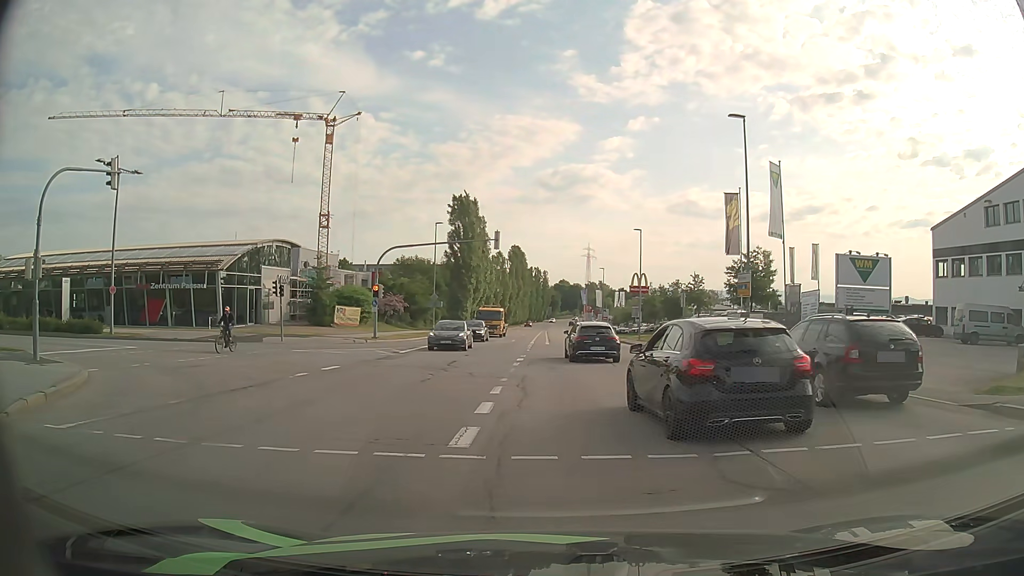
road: secondary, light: Day
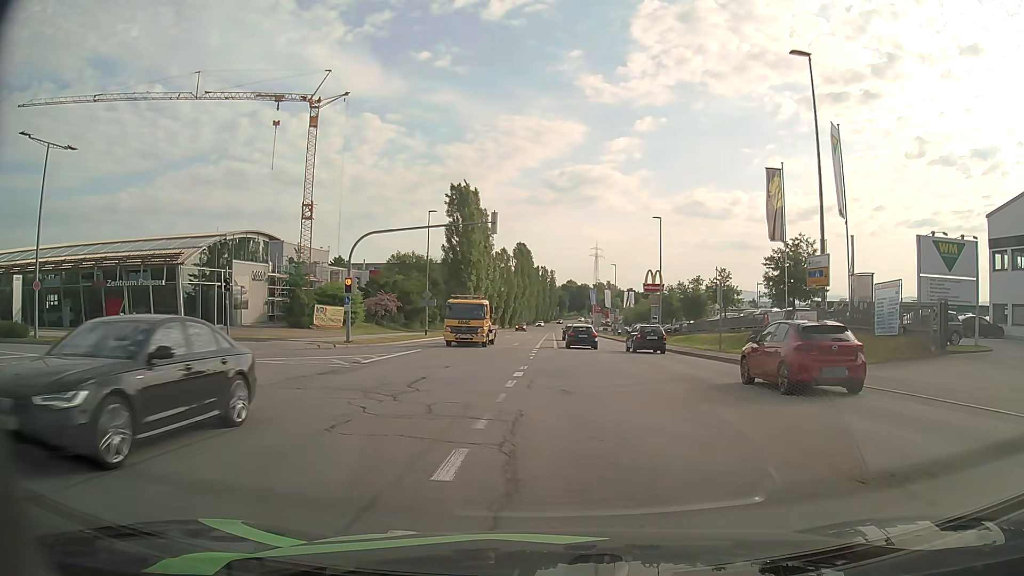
(-0.2, +7.5) m; -2°
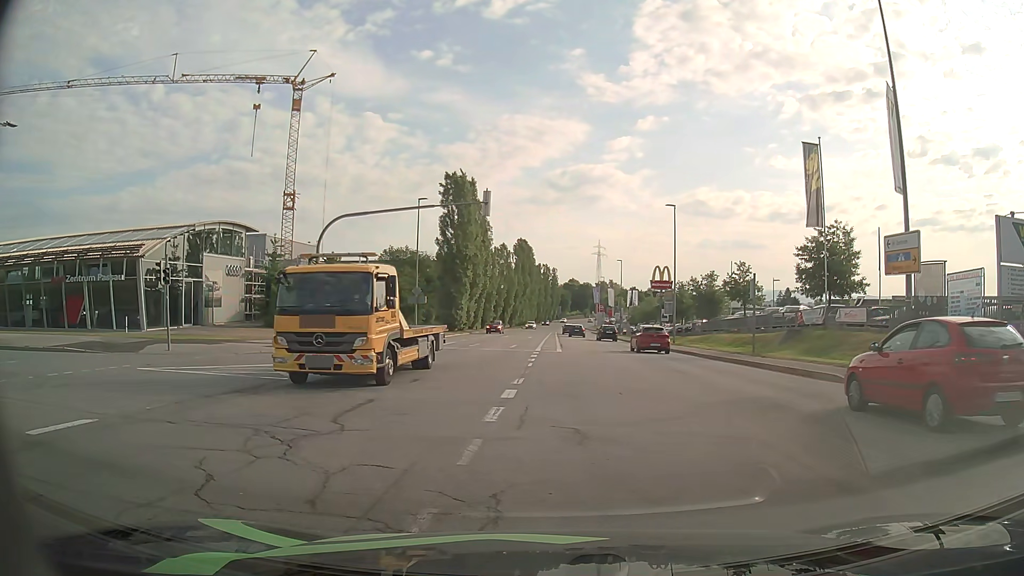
(0.0, +5.3) m; 0°
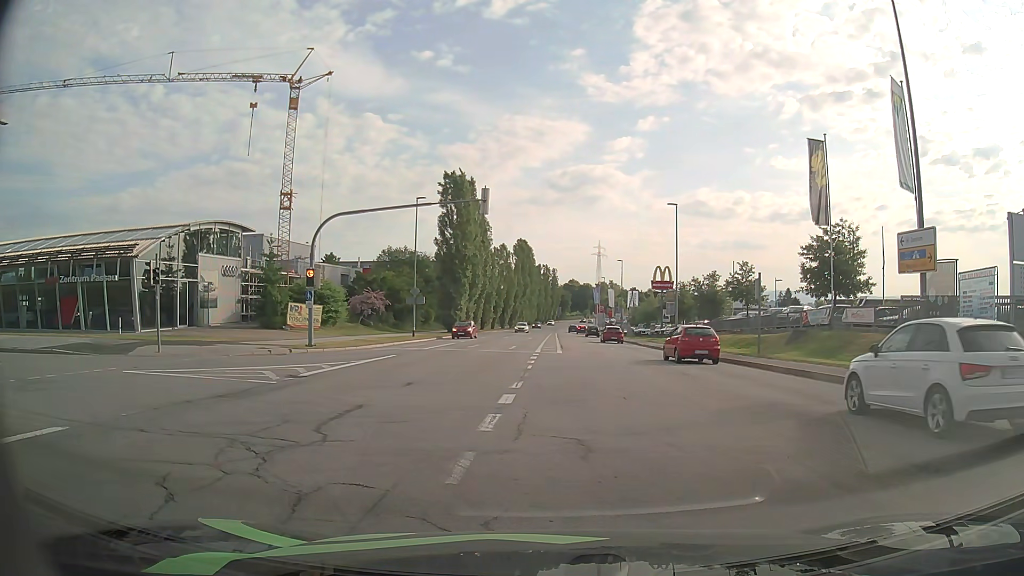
(0.0, +0.8) m; 0°
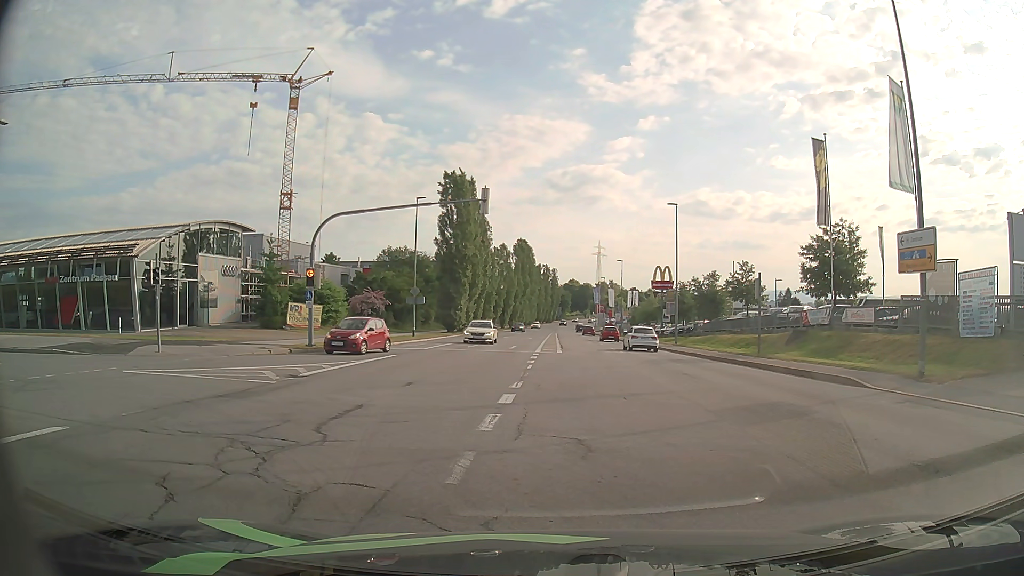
(0.0, +0.1) m; 0°
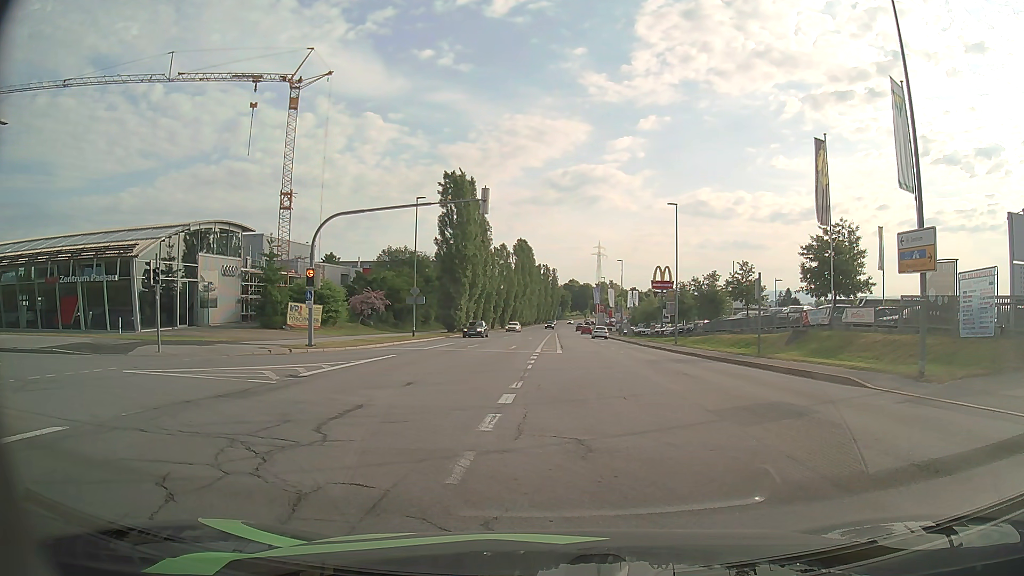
(0.0, 0.0) m; 0°
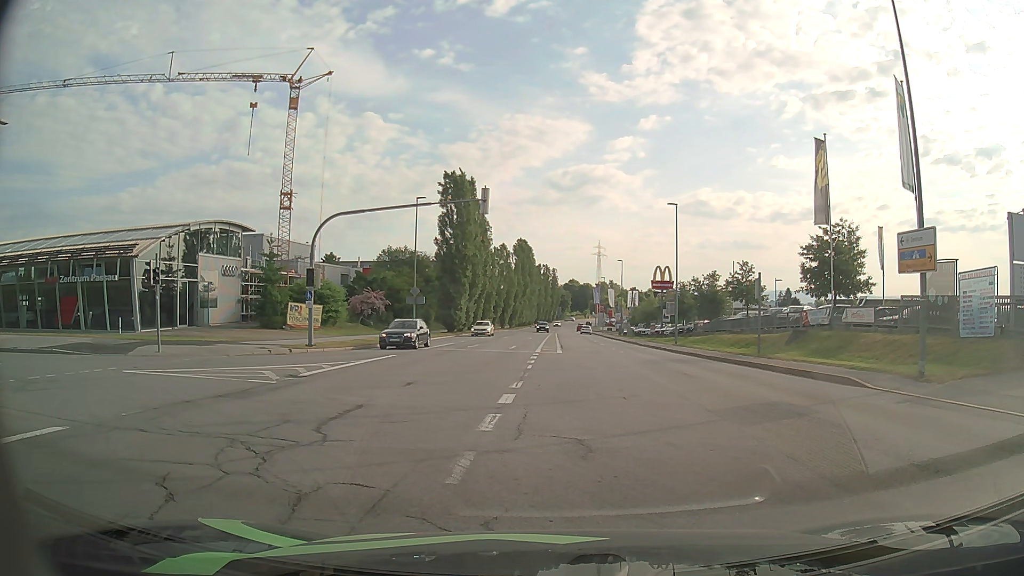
(0.0, 0.0) m; 0°
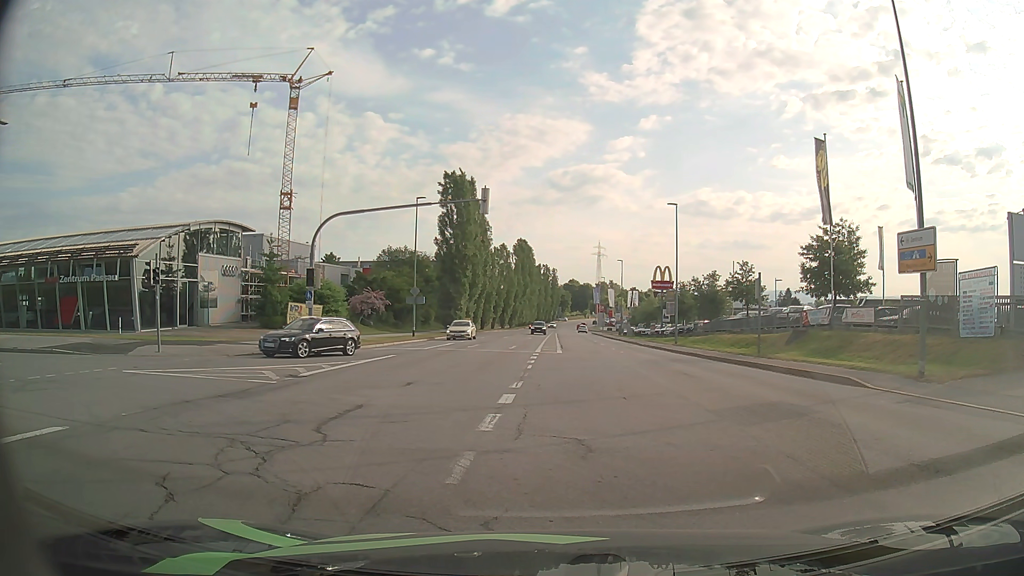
(0.0, 0.0) m; 0°
(-3, +9) (-12, +14) (-21, +15) (-31, +16) (-41, +16) (-51, +17) (-61, +19) (-71, +21) (-81, +24) (-90, +27) m
